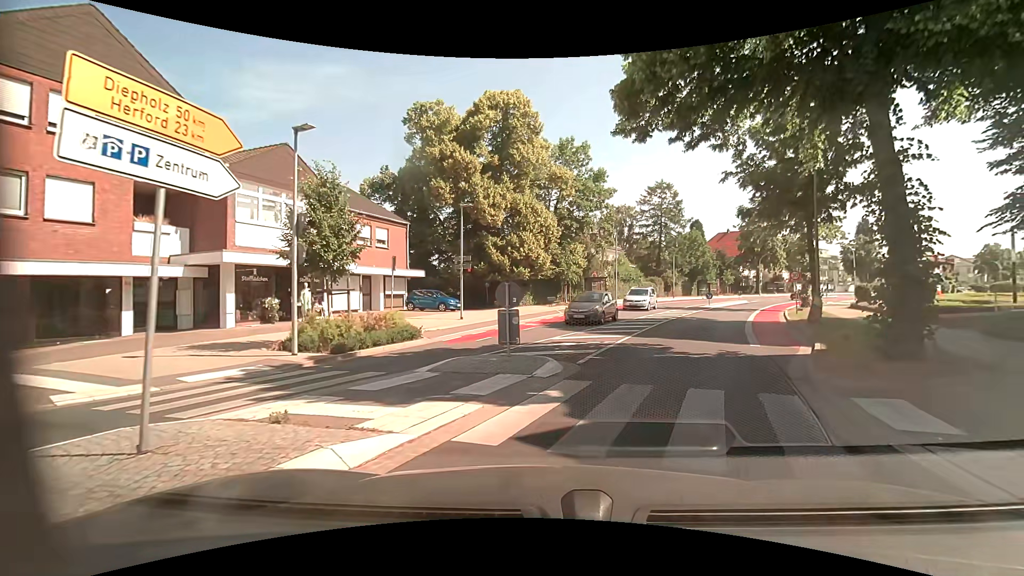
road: unclassified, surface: asphalt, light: Day
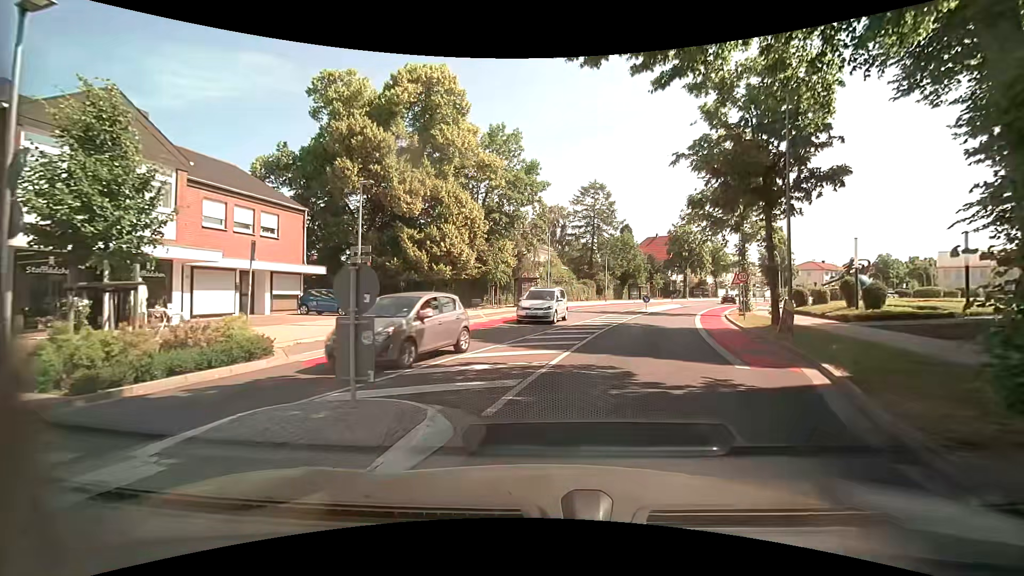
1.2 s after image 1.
(+0.3, +5.1) m; +7°
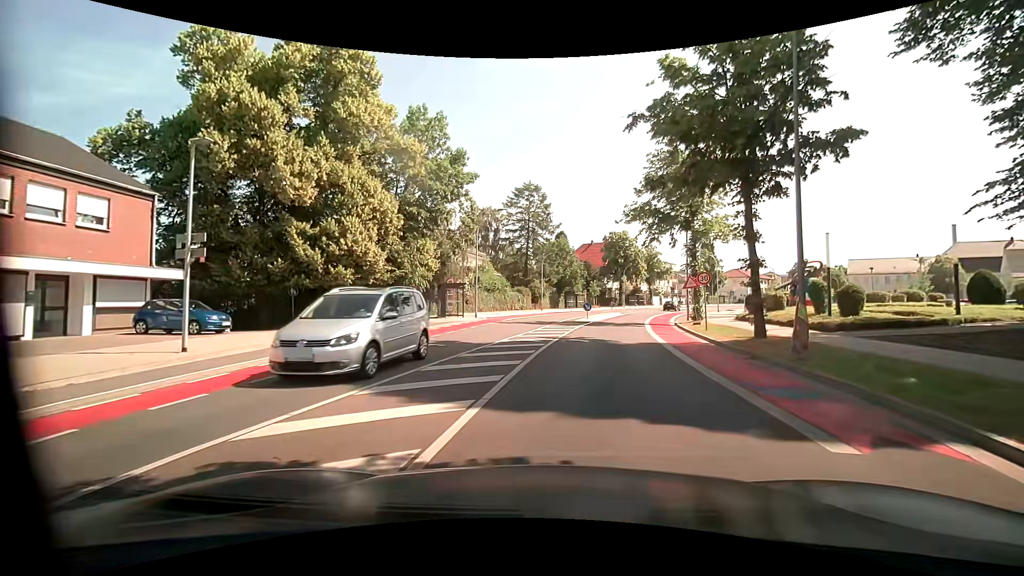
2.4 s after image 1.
(+0.4, +6.0) m; +9°
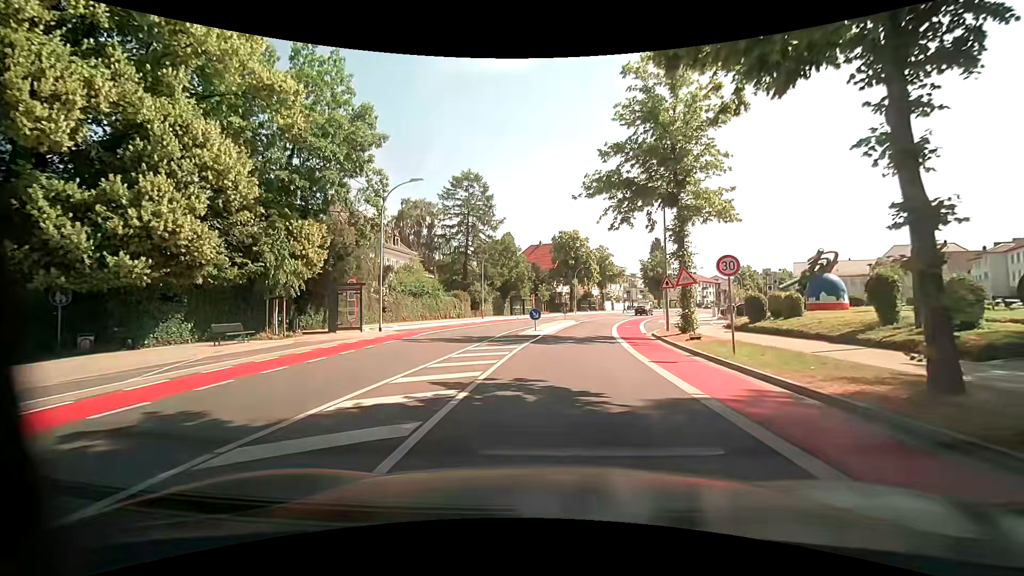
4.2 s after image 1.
(+0.5, +10.0) m; +5°
